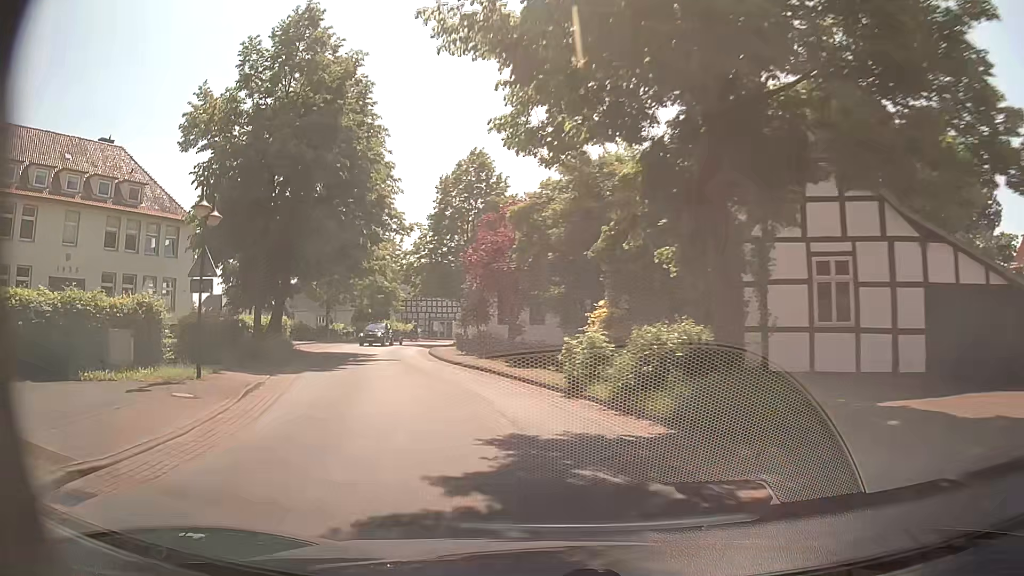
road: secondary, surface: asphalt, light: Day
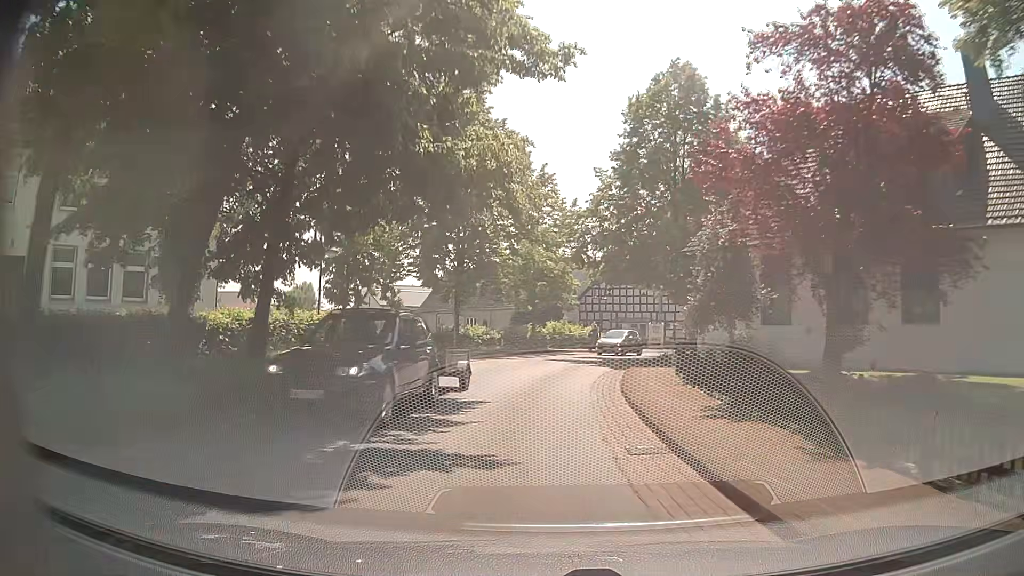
(-3.6, +21.2) m; -17°
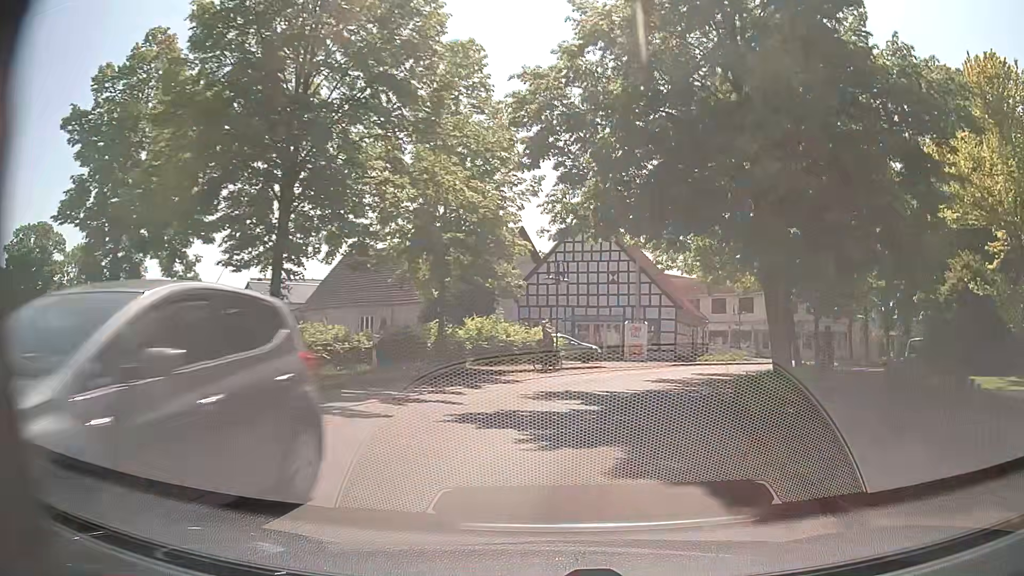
(+0.3, +20.5) m; +6°
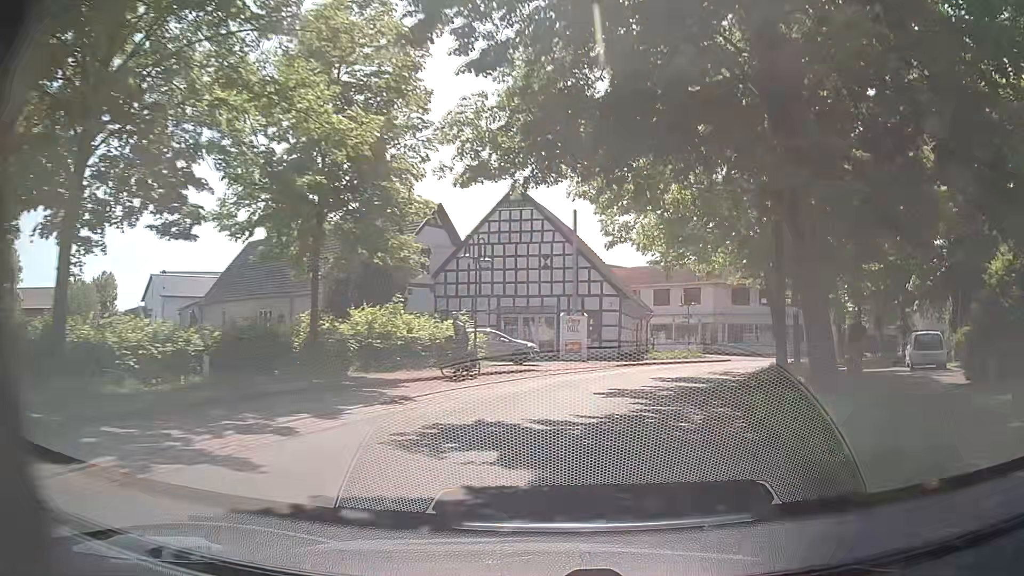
(+0.3, +6.7) m; +5°
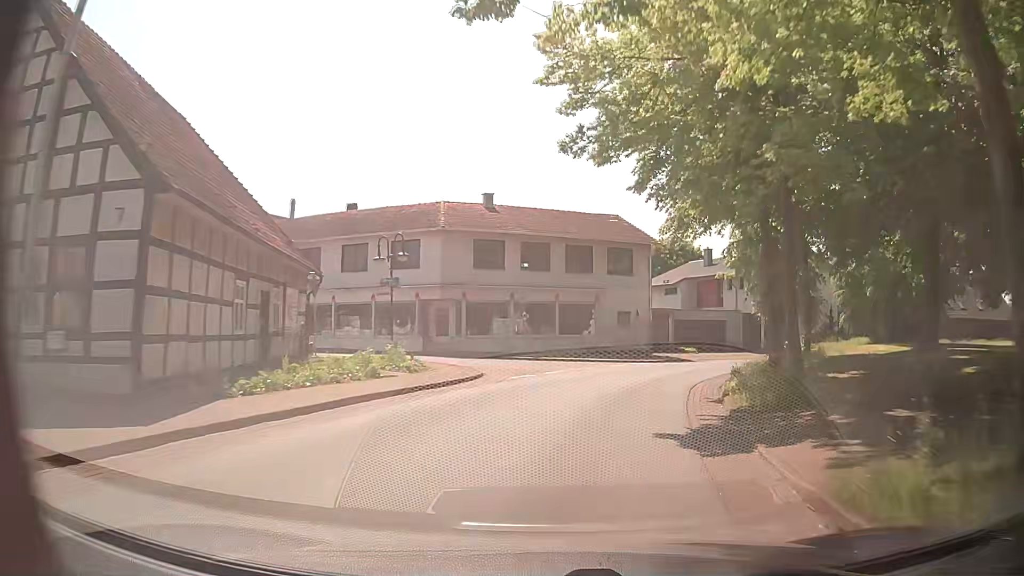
(+5.7, +25.9) m; +23°
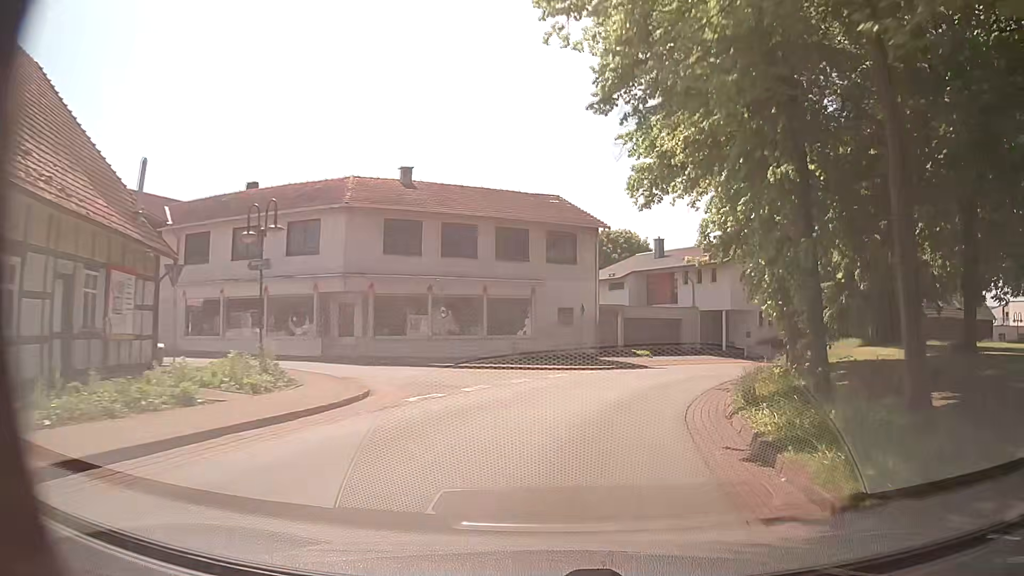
(+0.3, +6.7) m; +5°
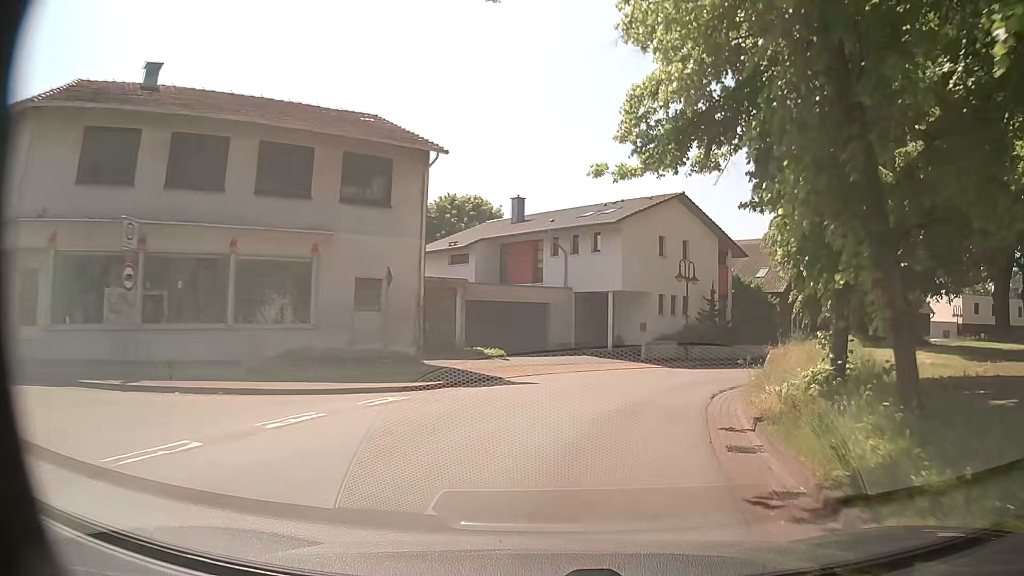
(+1.4, +13.3) m; +12°
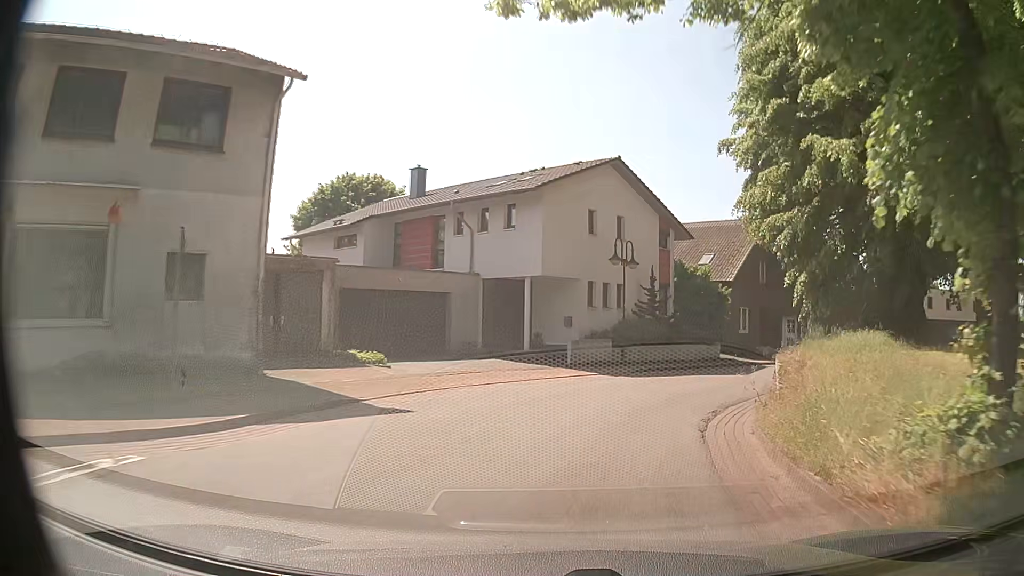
(+0.5, +6.6) m; +7°
(+1, +10) (+5, +19) (+11, +27) (+18, +34) (+26, +40) (+35, +45) (+44, +49) (+54, +52) (+63, +56) (+70, +63) m
